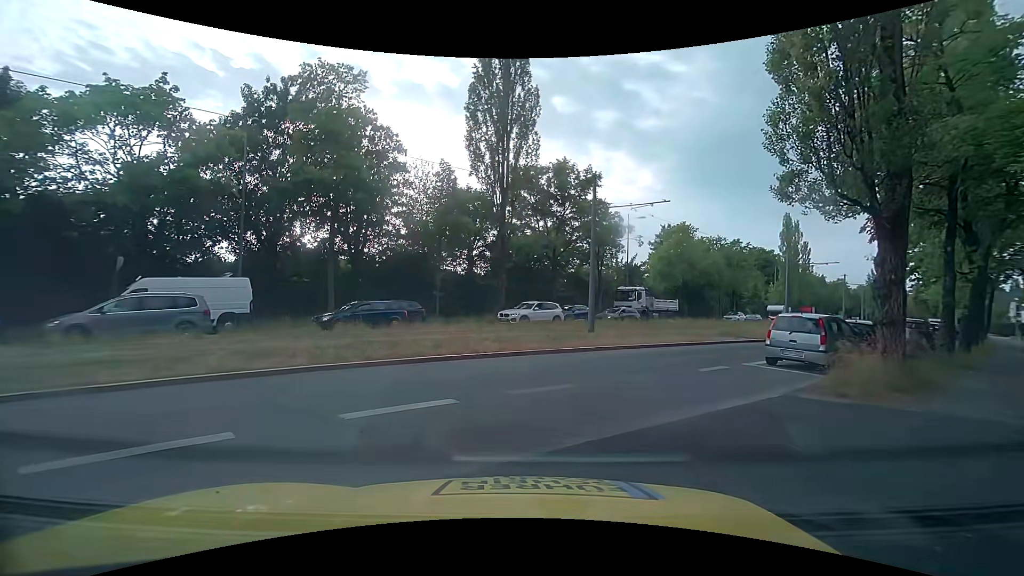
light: Day
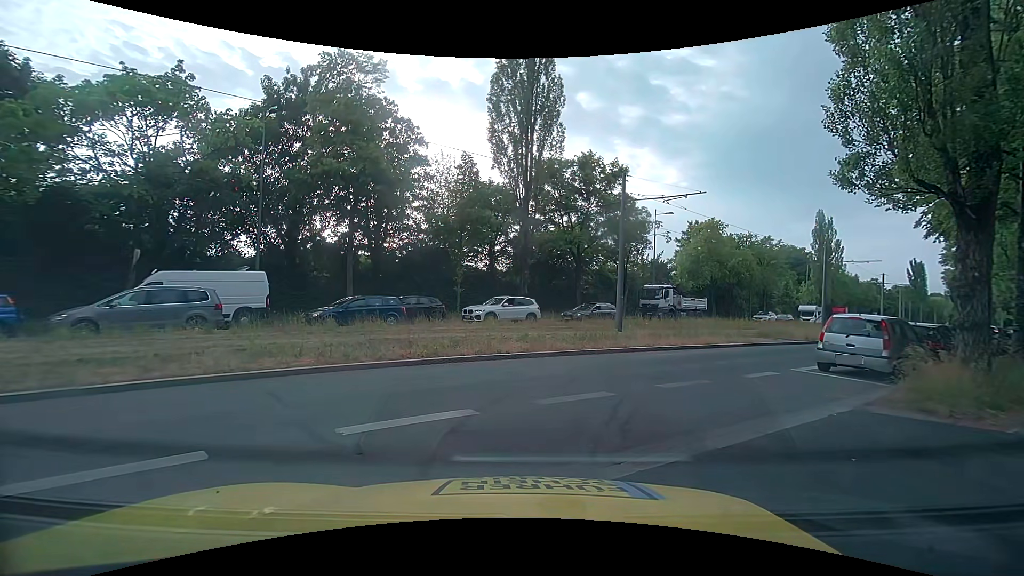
(0.0, +1.0) m; 0°
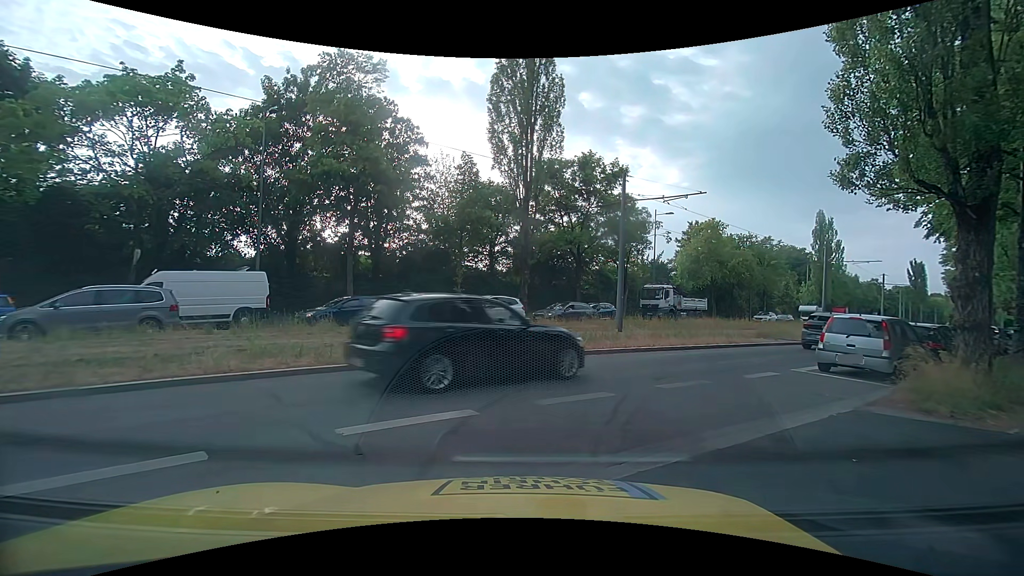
(0.0, 0.0) m; 0°
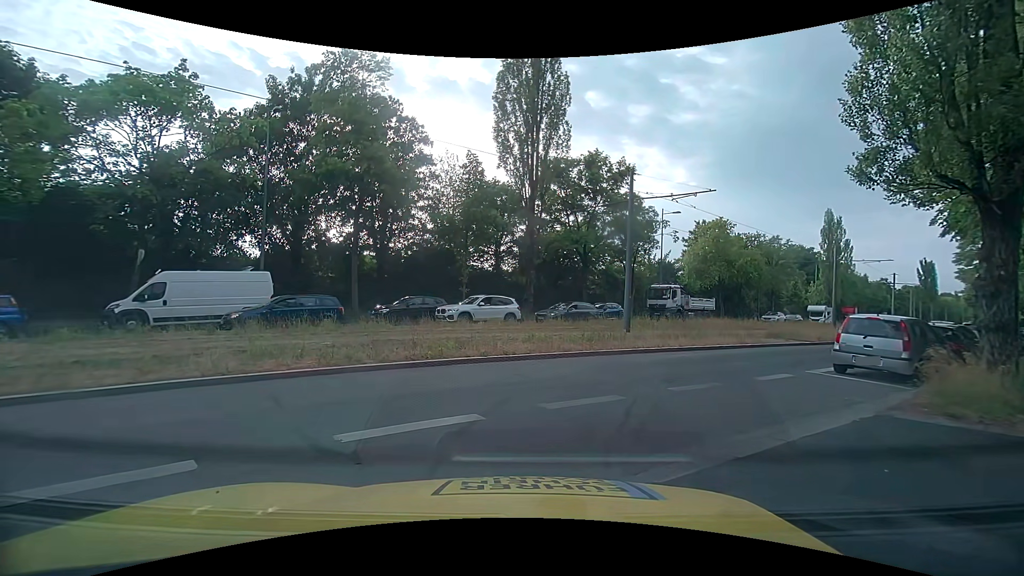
(0.0, +0.2) m; 0°
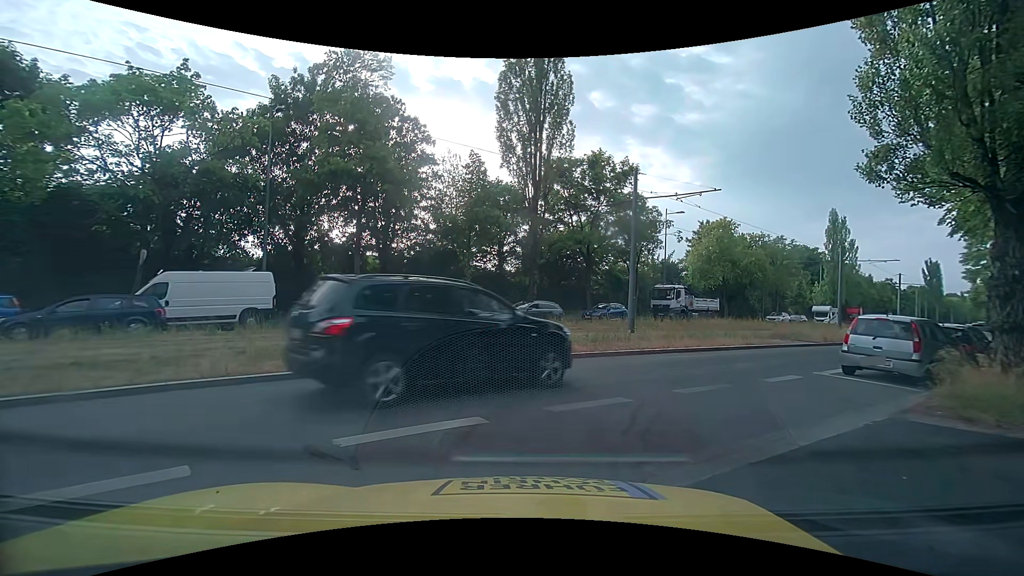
(0.0, +0.2) m; 0°
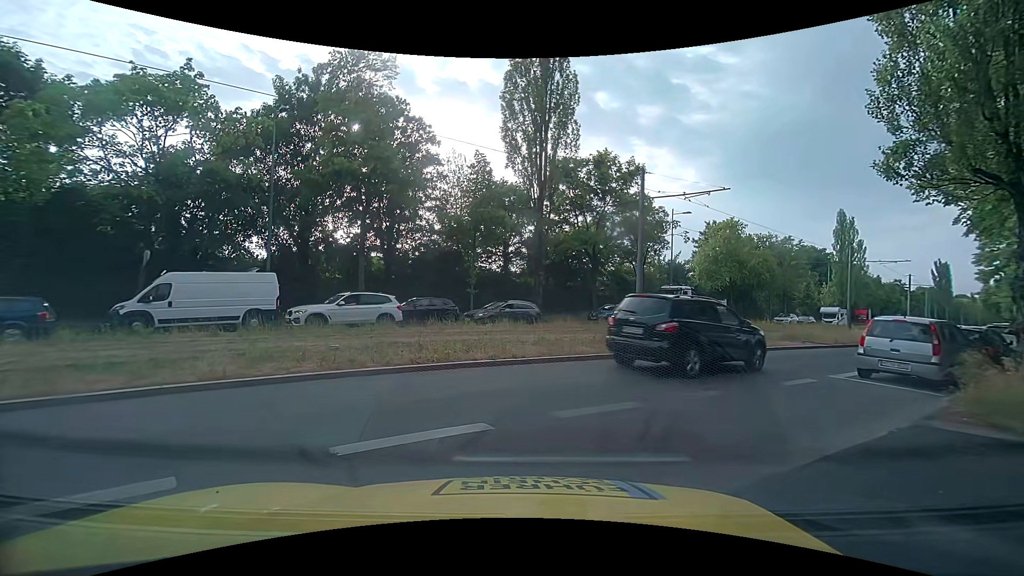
(0.0, +0.3) m; 0°
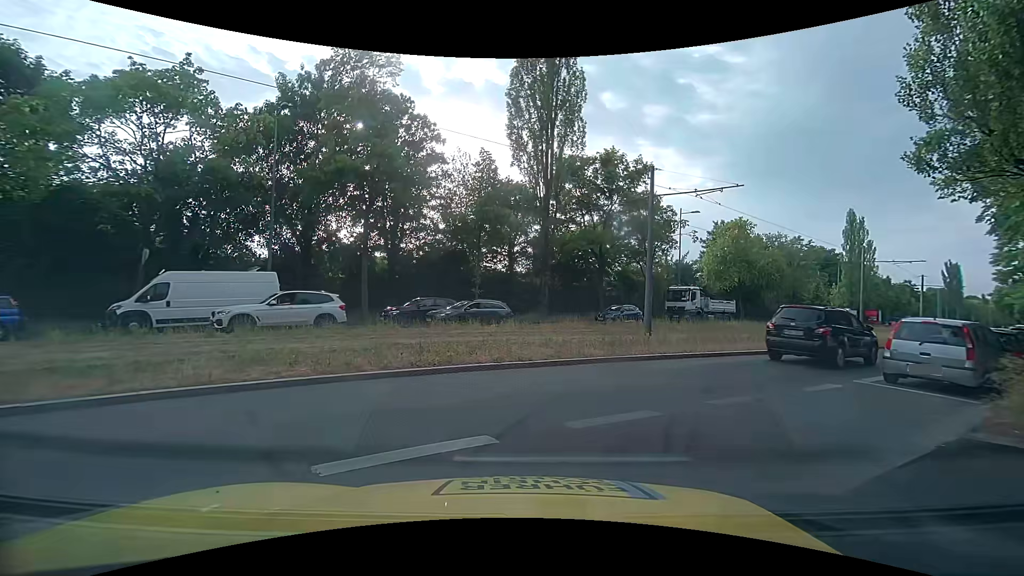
(0.0, +0.6) m; 0°
